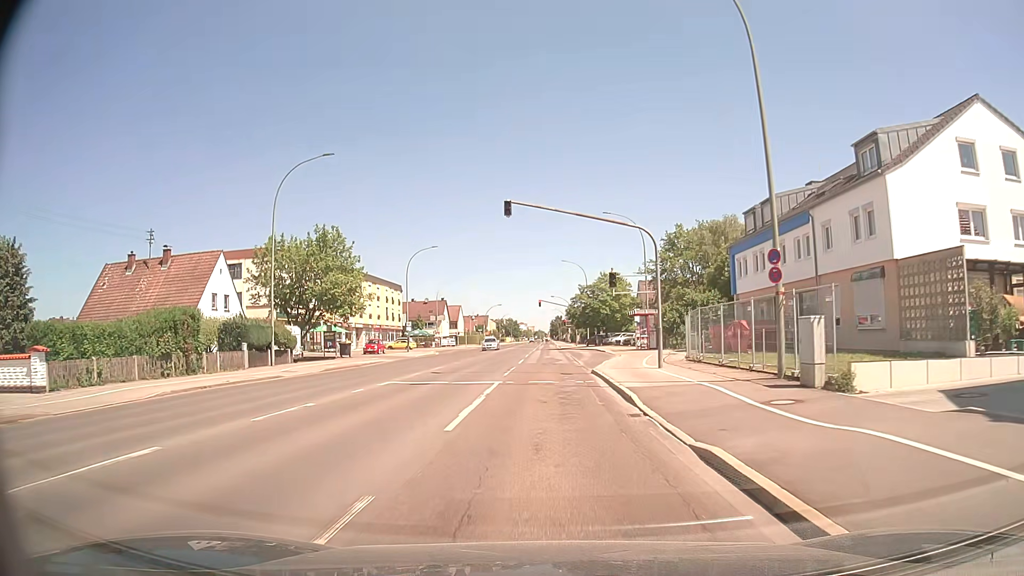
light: Day
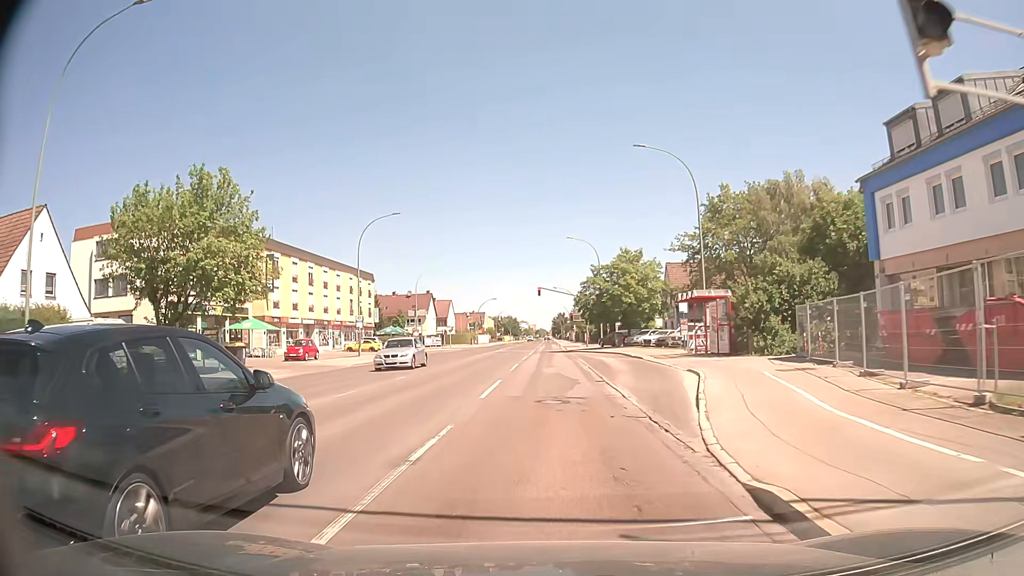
(0.0, +20.9) m; 0°
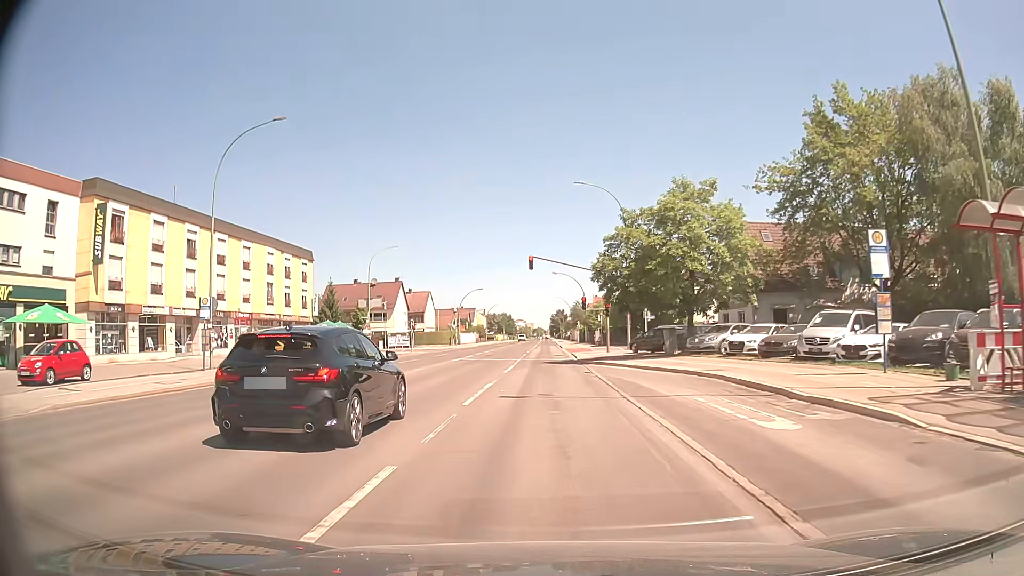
(+0.2, +26.1) m; 0°
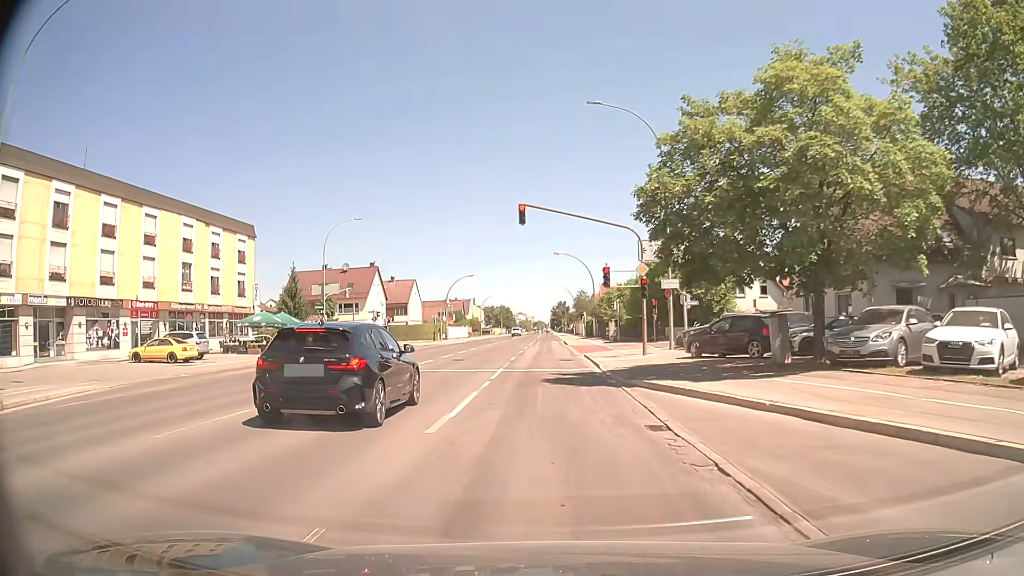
(0.0, +15.7) m; 0°
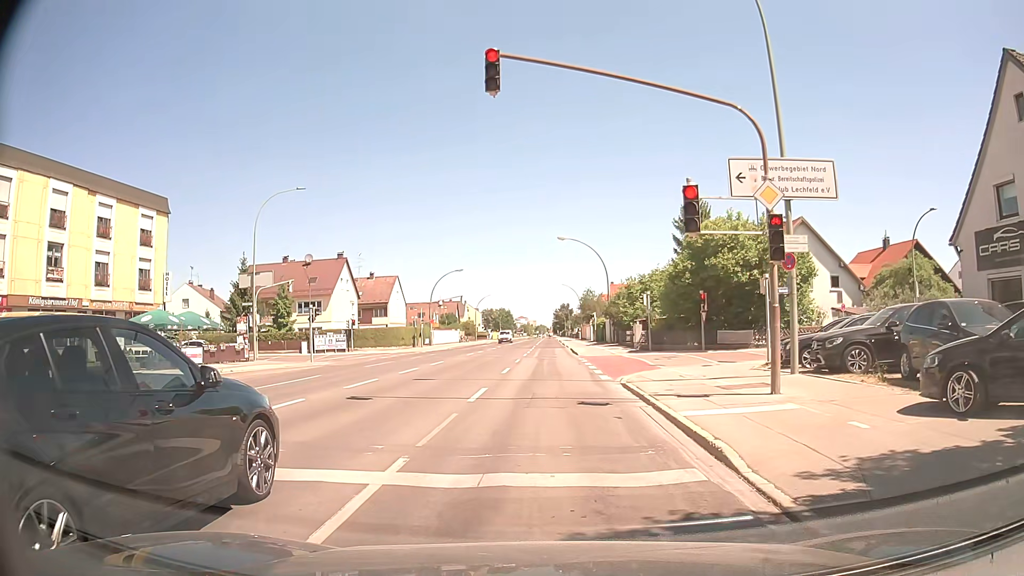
(-0.1, +15.0) m; 0°
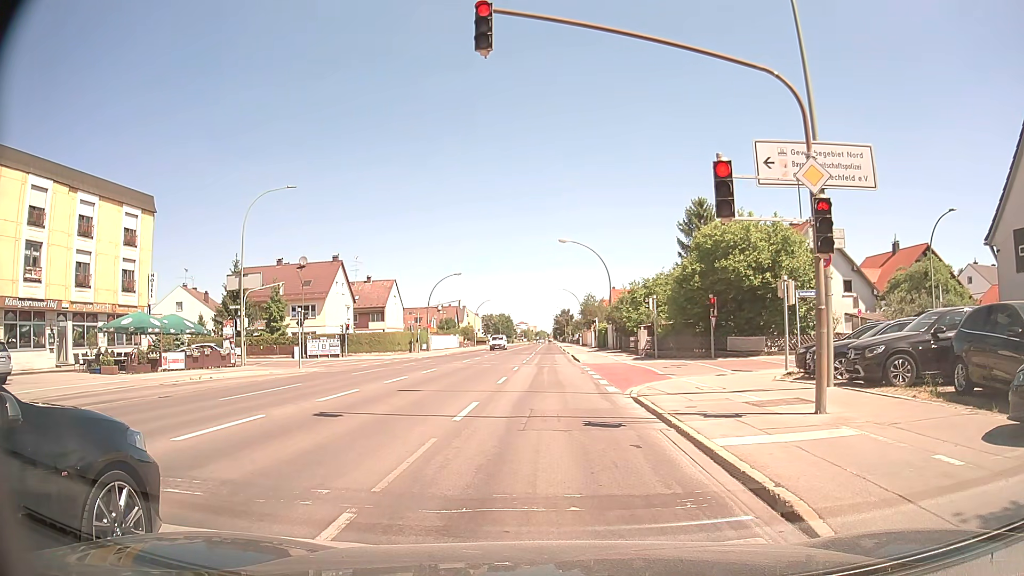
(0.0, +1.9) m; 0°
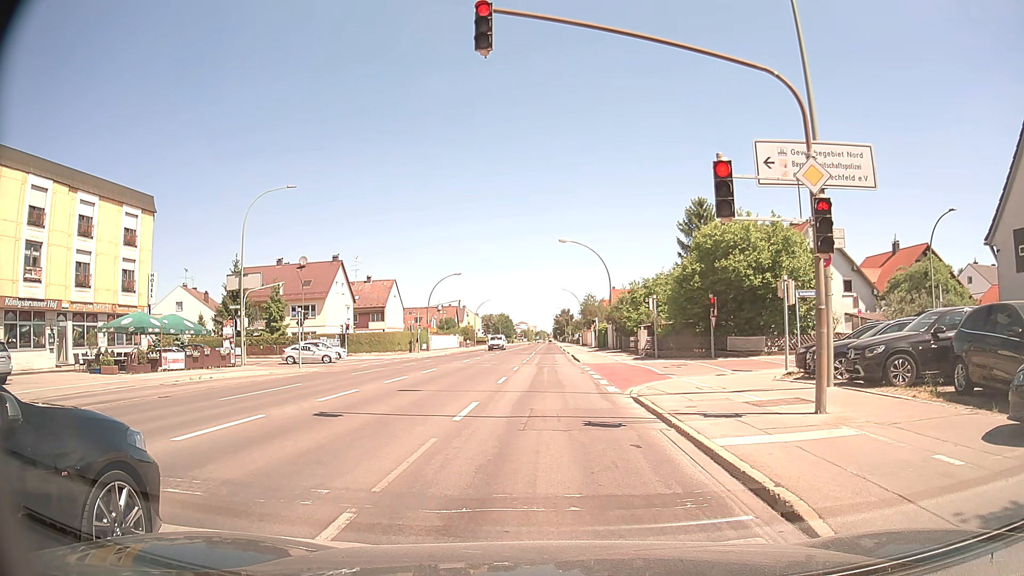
(0.0, 0.0) m; 0°
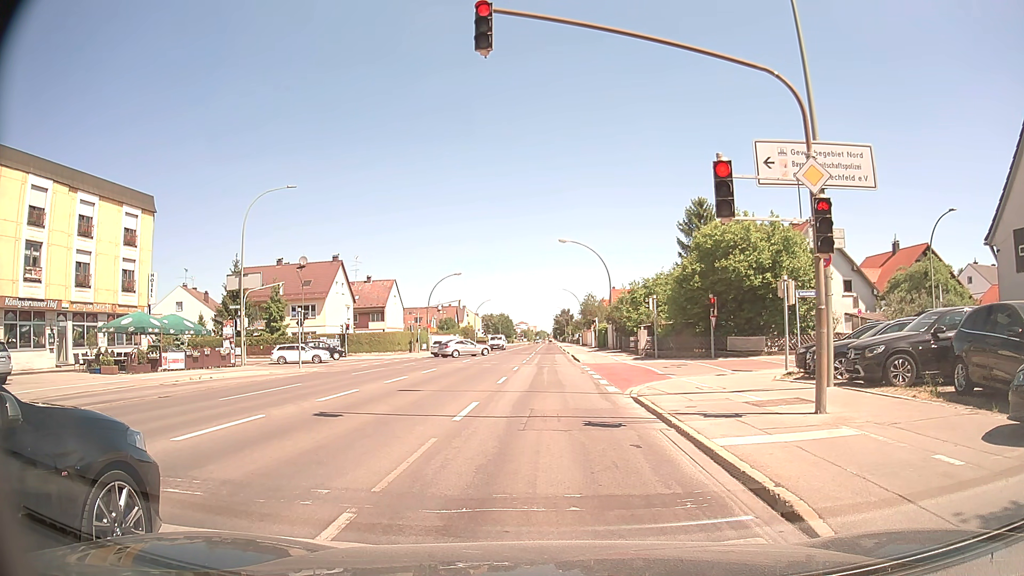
(0.0, 0.0) m; 0°
